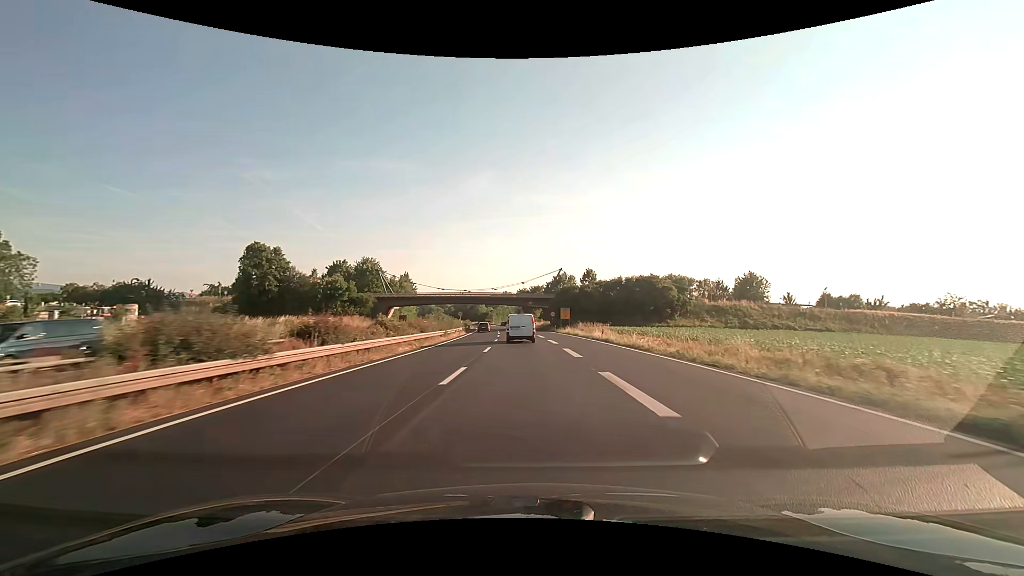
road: trunk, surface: asphalt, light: Day
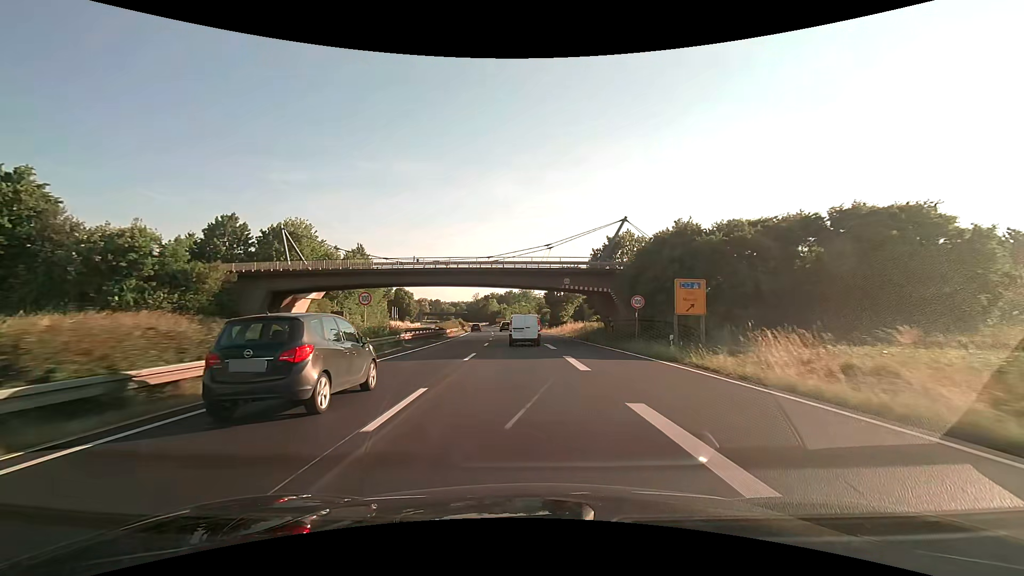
(-1.0, +52.7) m; -2°
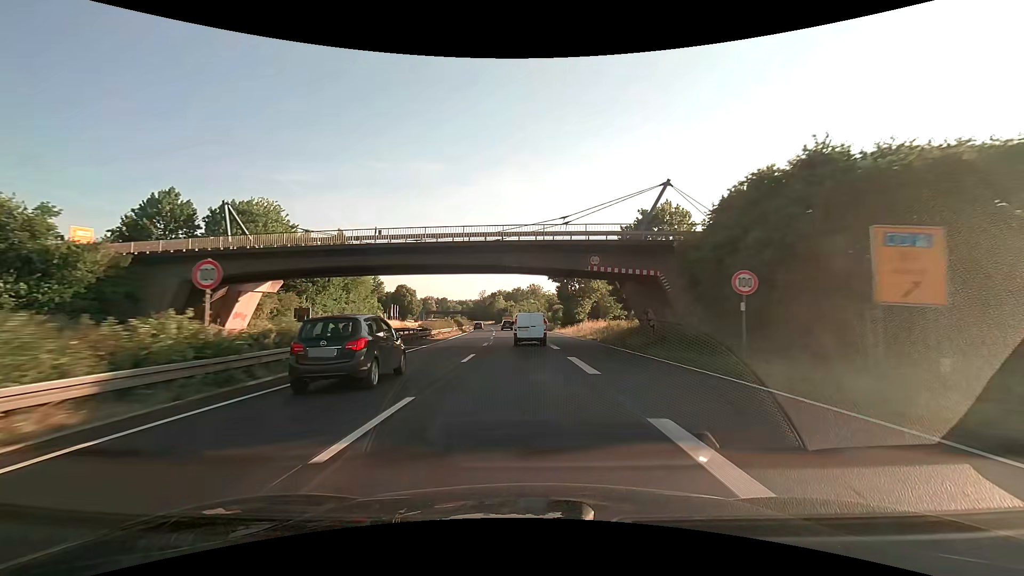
(-0.1, +13.5) m; -1°
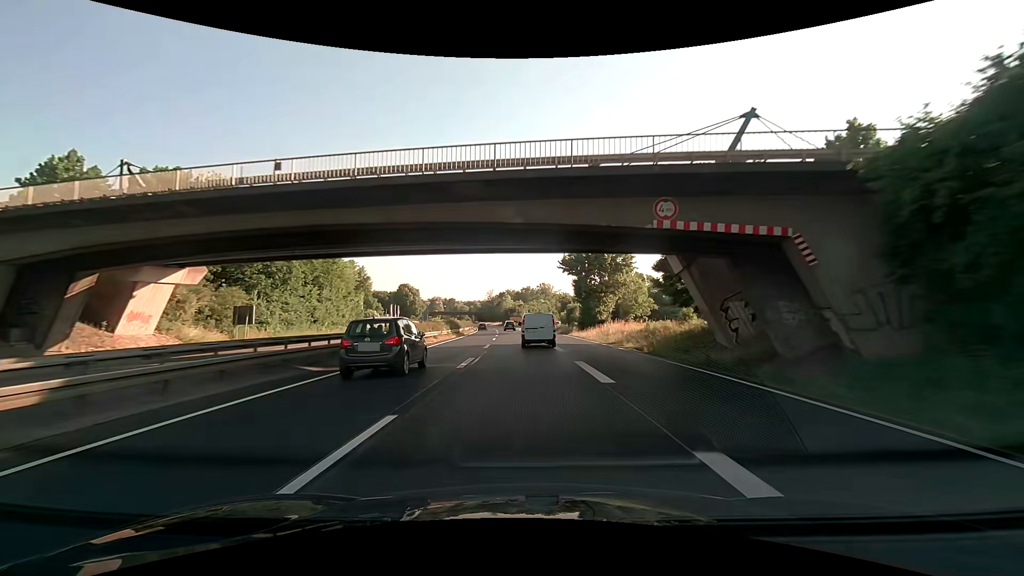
(-0.1, +13.6) m; -1°
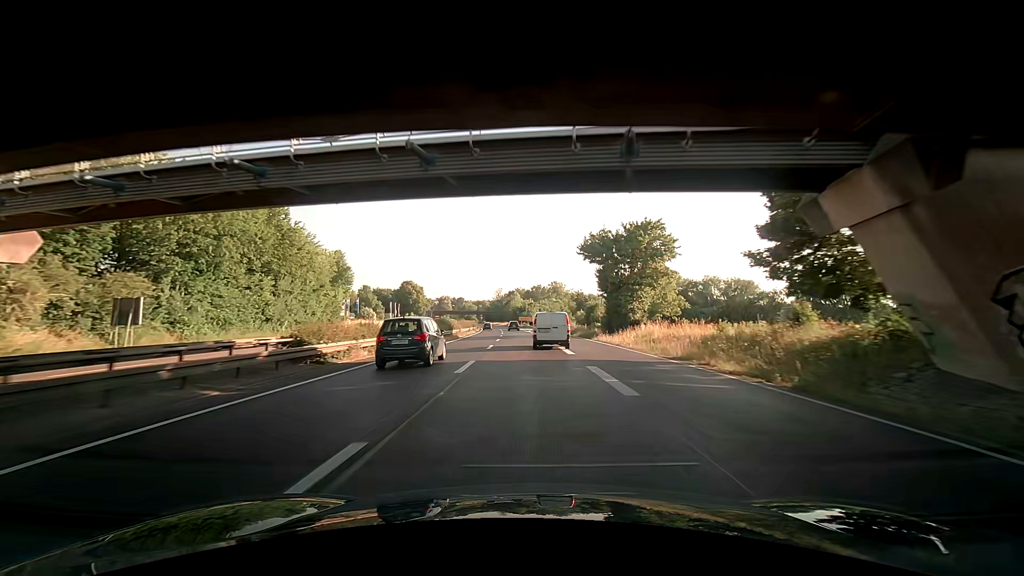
(-0.1, +13.9) m; 0°
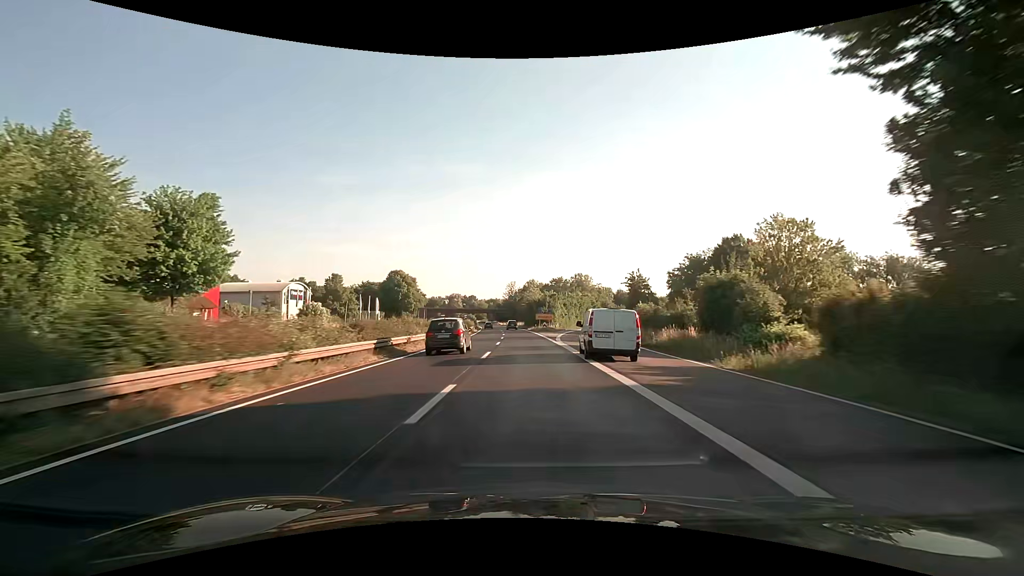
(-1.2, +43.1) m; -3°
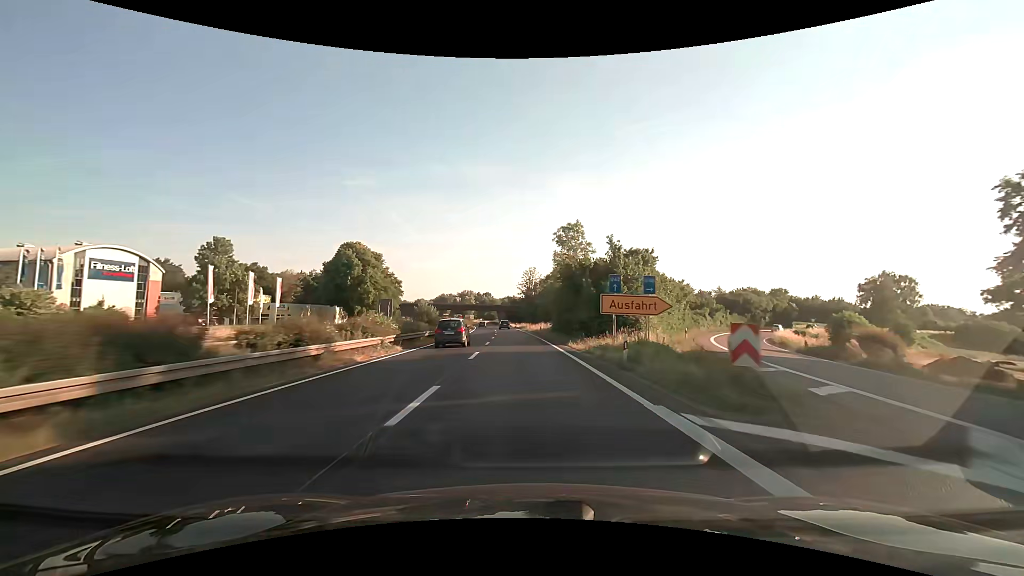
(-1.2, +60.3) m; -2°
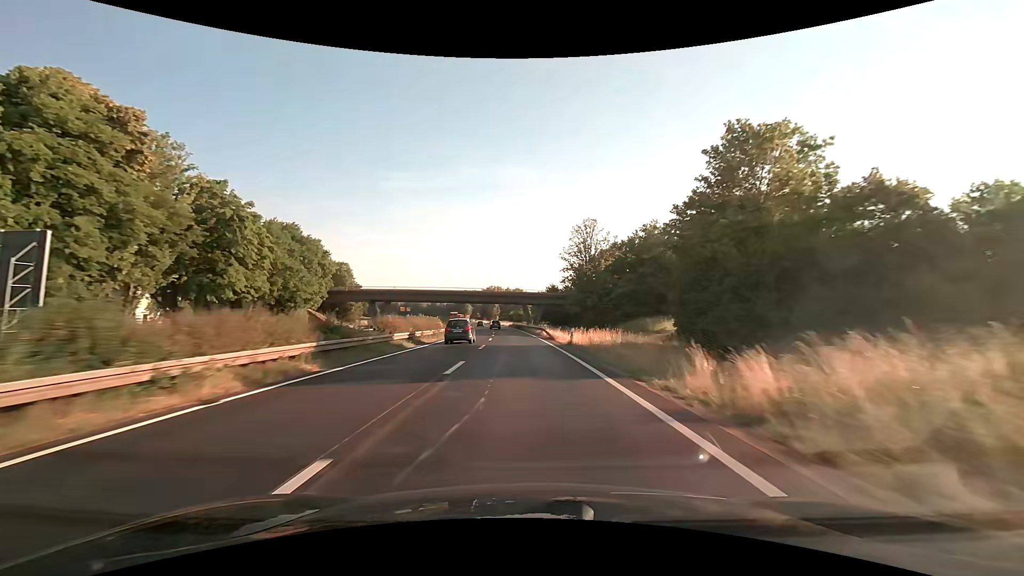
(-3.0, +78.1) m; -4°
(0, +10) (0, +20) (0, +30) (-1, +40) (-1, +50) (-2, +60) (-3, +70) (-3, +80) (-4, +90) (-5, +100) m
